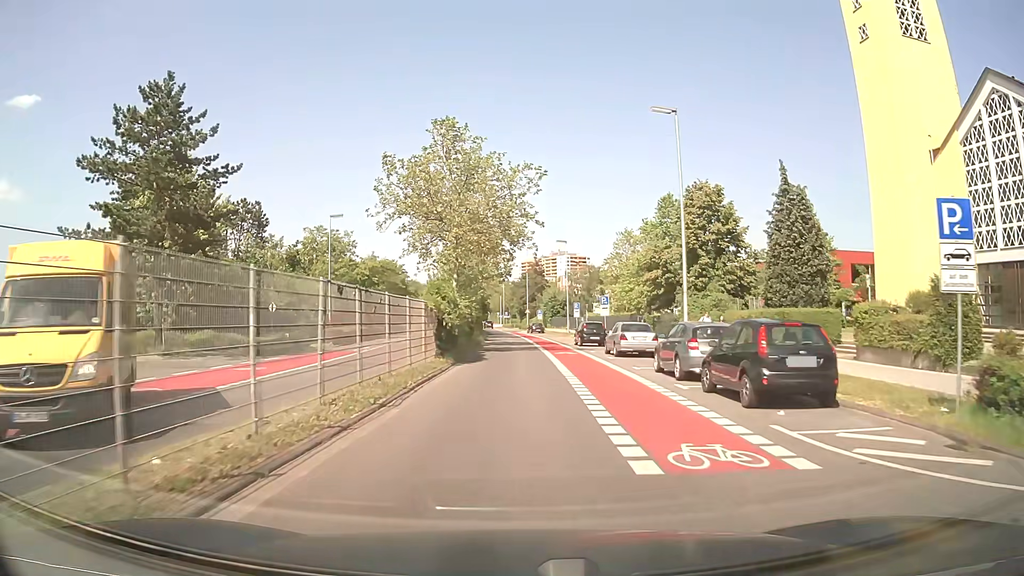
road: secondary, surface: asphalt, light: Day
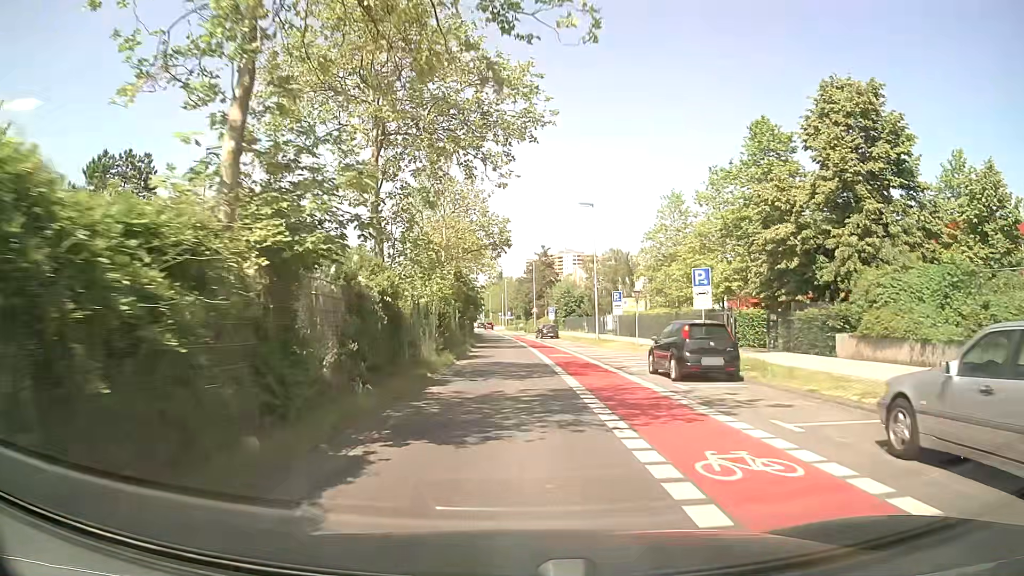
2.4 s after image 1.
(-0.1, +23.8) m; -1°
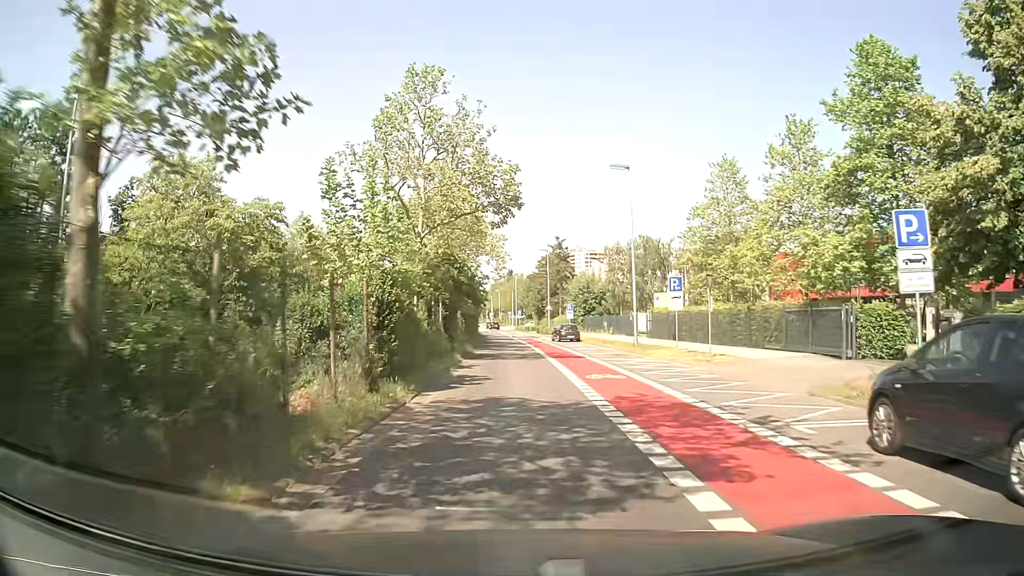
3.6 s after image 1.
(-0.1, +12.1) m; -1°
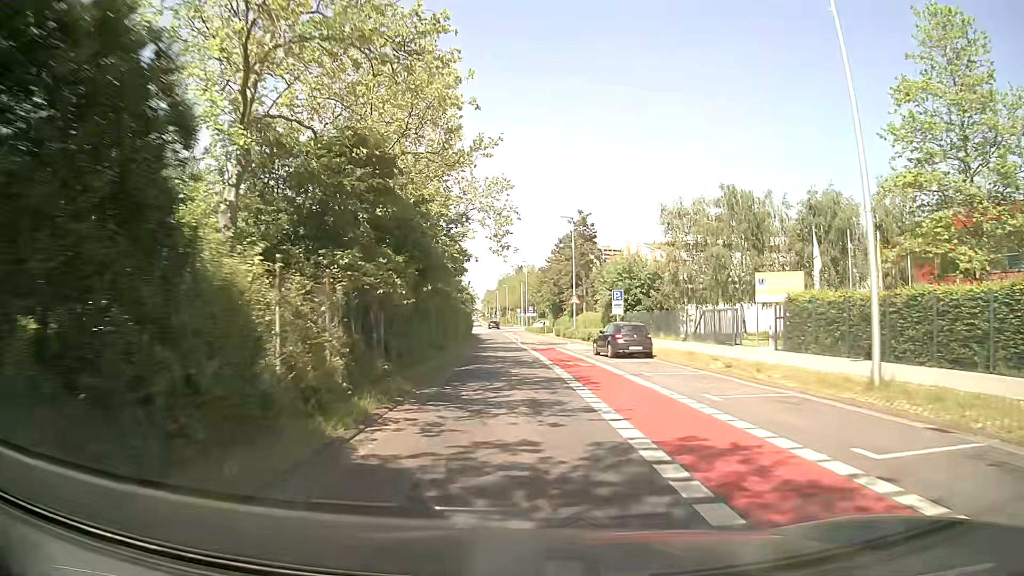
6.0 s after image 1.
(0.0, +25.3) m; -1°
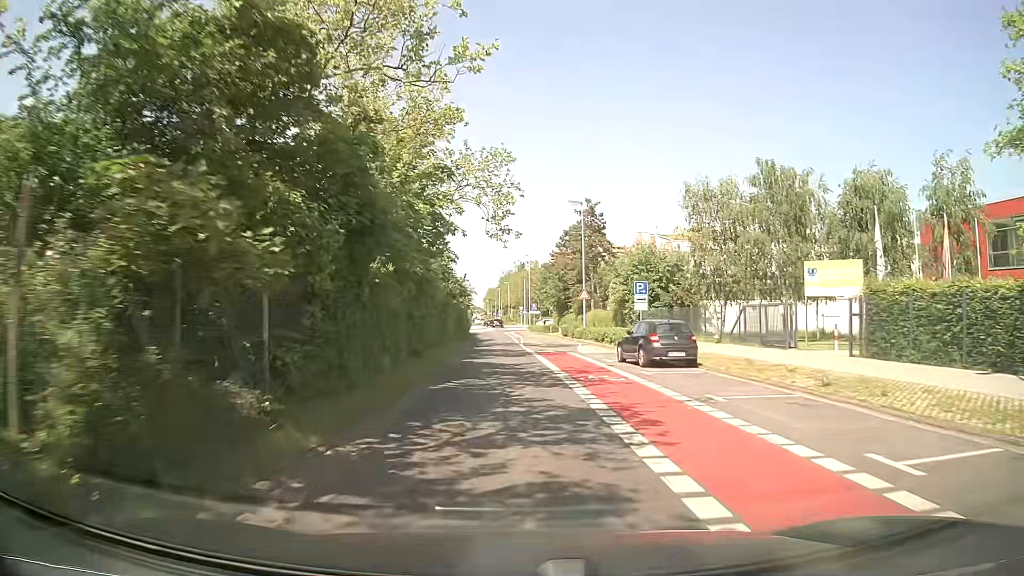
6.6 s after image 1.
(0.0, +6.5) m; 0°
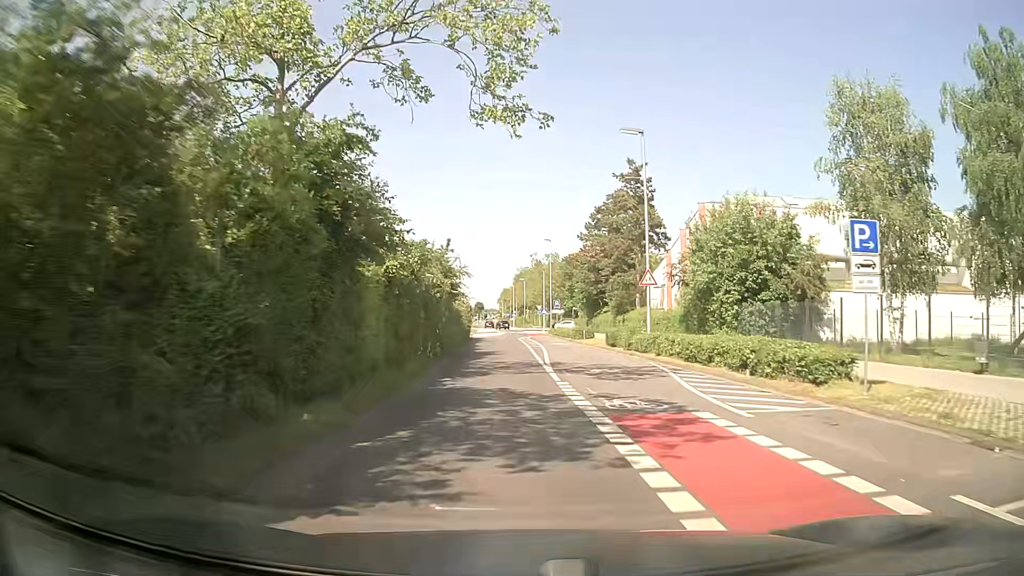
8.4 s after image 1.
(-0.2, +19.9) m; -1°
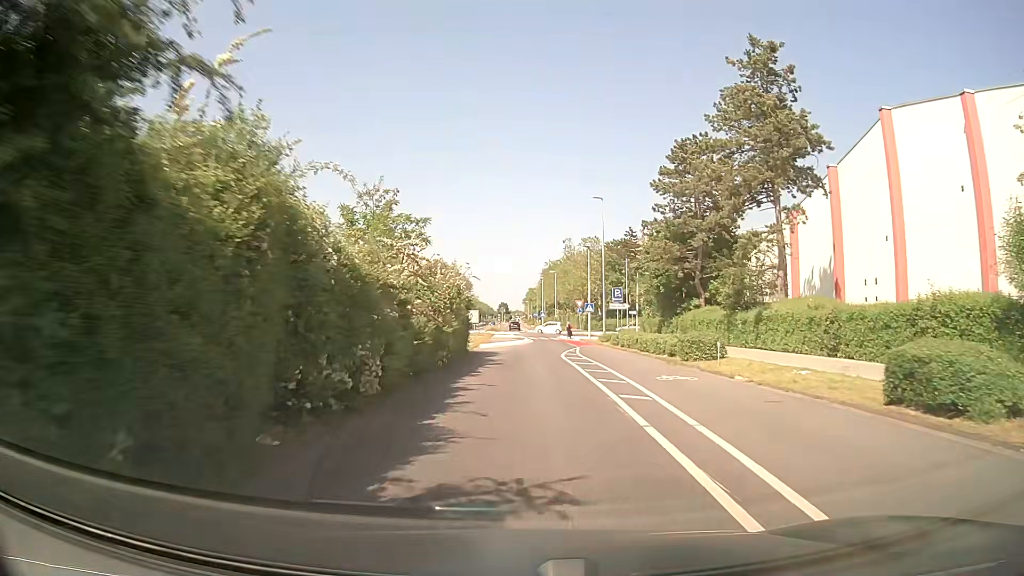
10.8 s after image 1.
(-0.8, +26.4) m; -2°
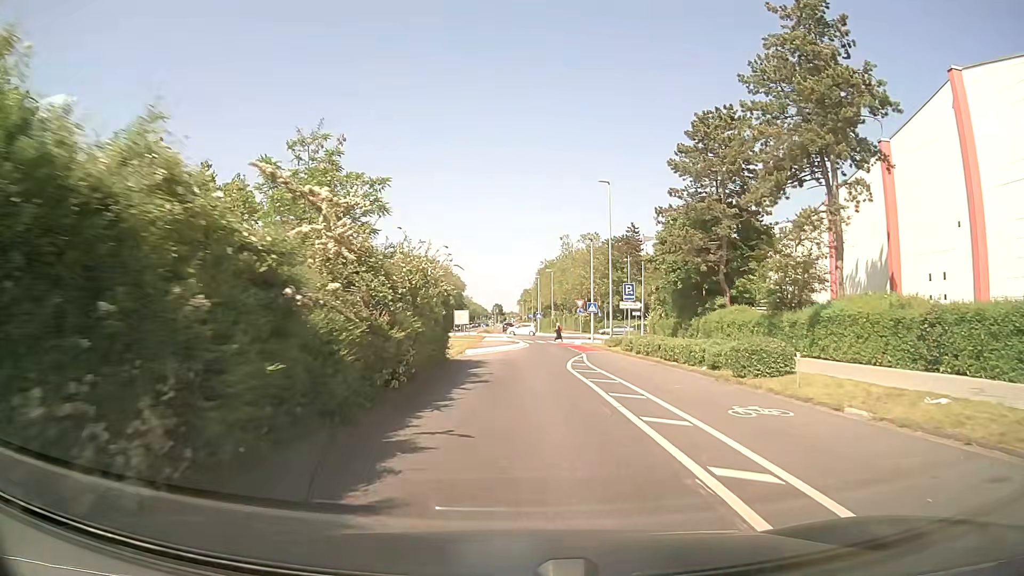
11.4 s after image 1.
(0.0, +6.4) m; 0°
(0, +10) (+1, +20) (+1, +30) (+2, +40) (+2, +50) (+2, +60) (+3, +70) (+2, +80) (0, +90) (-1, +99) m
